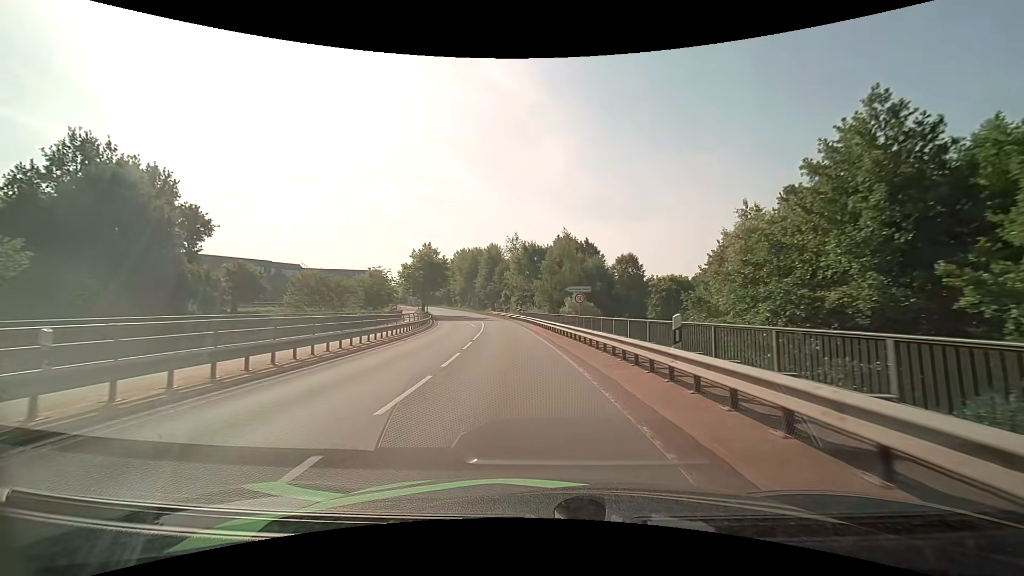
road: secondary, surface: asphalt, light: Day
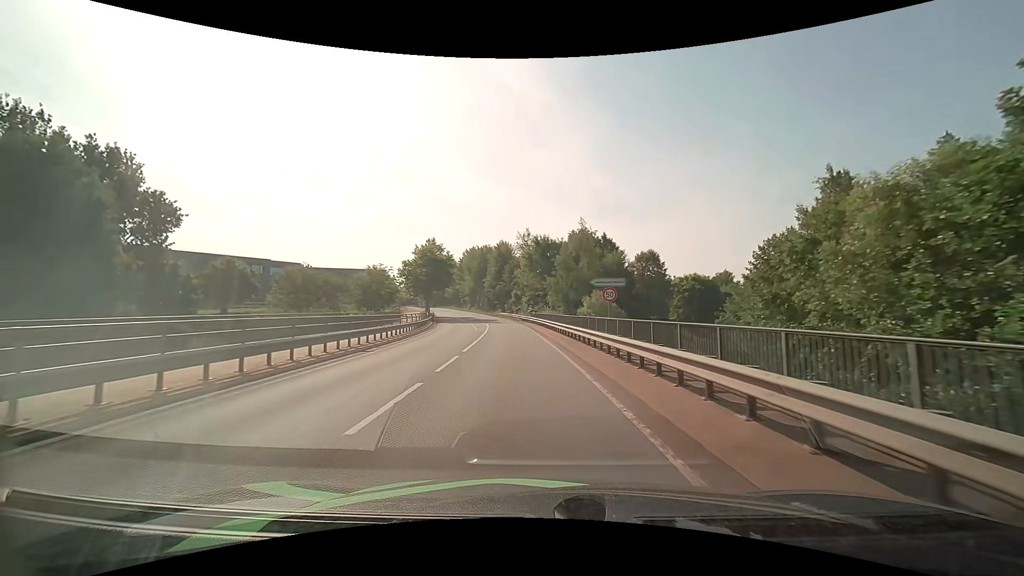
(-0.1, +7.1) m; -2°
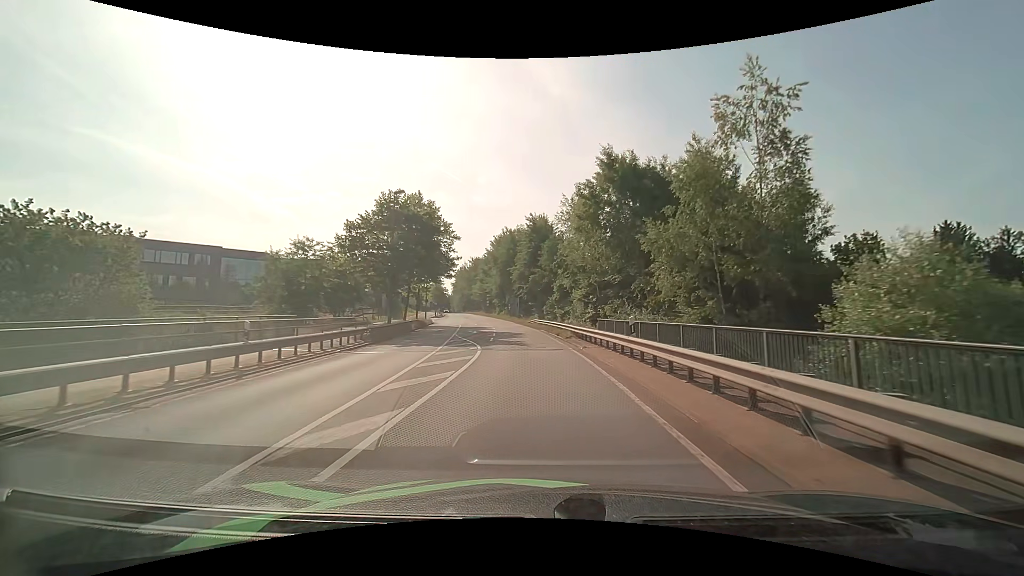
(-1.7, +35.3) m; -5°
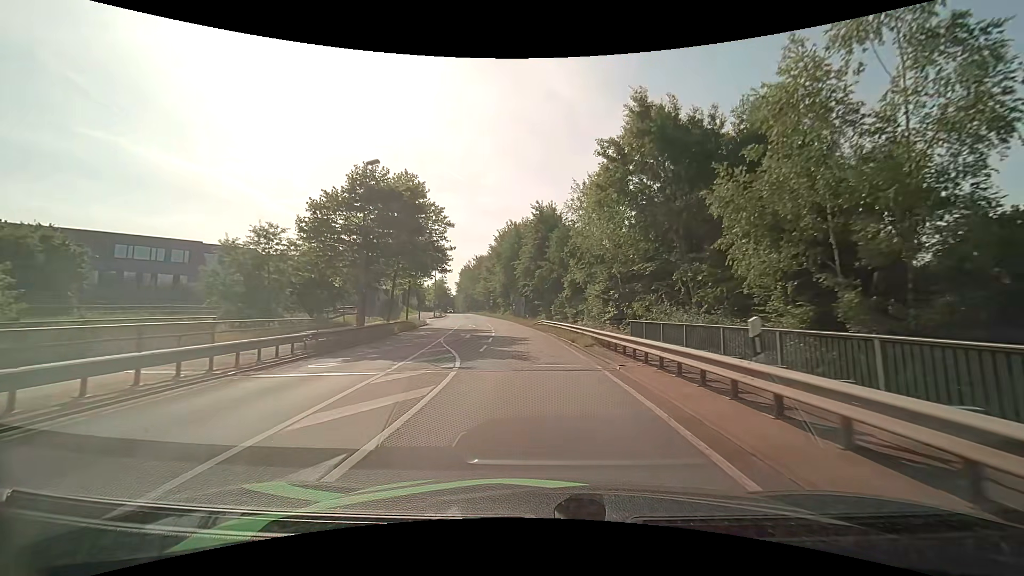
(0.0, +7.3) m; -1°
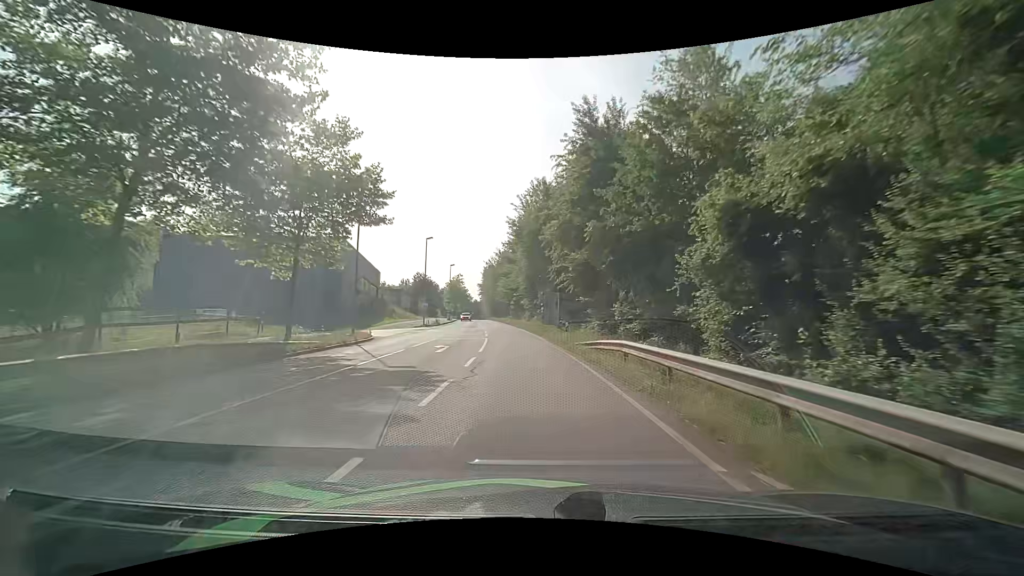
(-0.9, +29.1) m; -4°
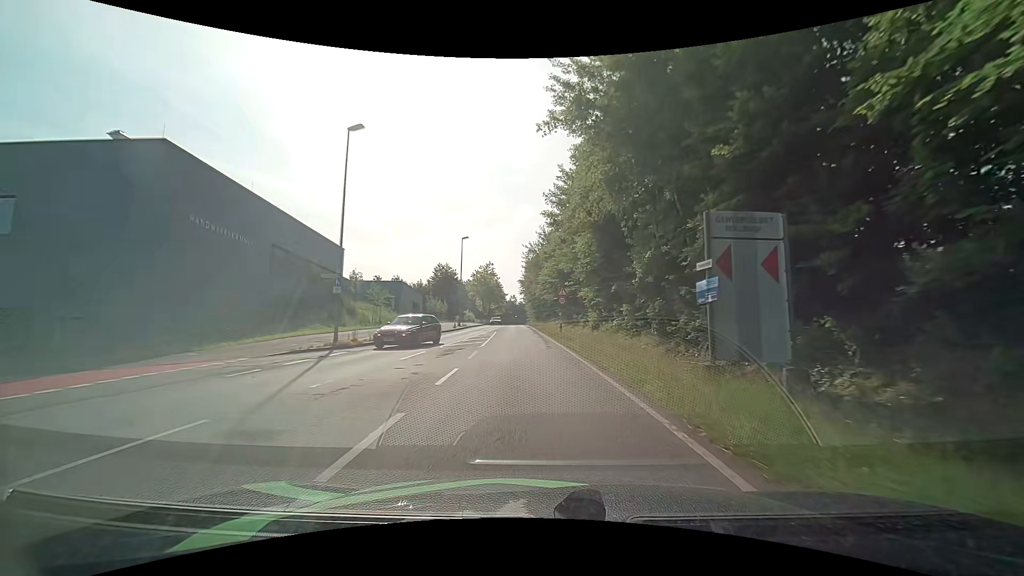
(-1.8, +35.9) m; -6°
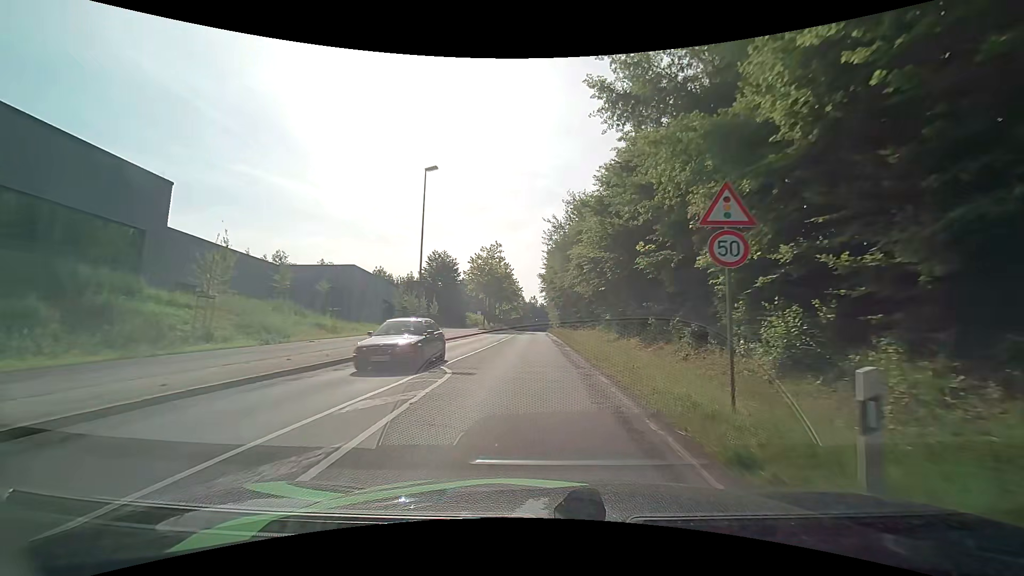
(-0.9, +28.4) m; -3°
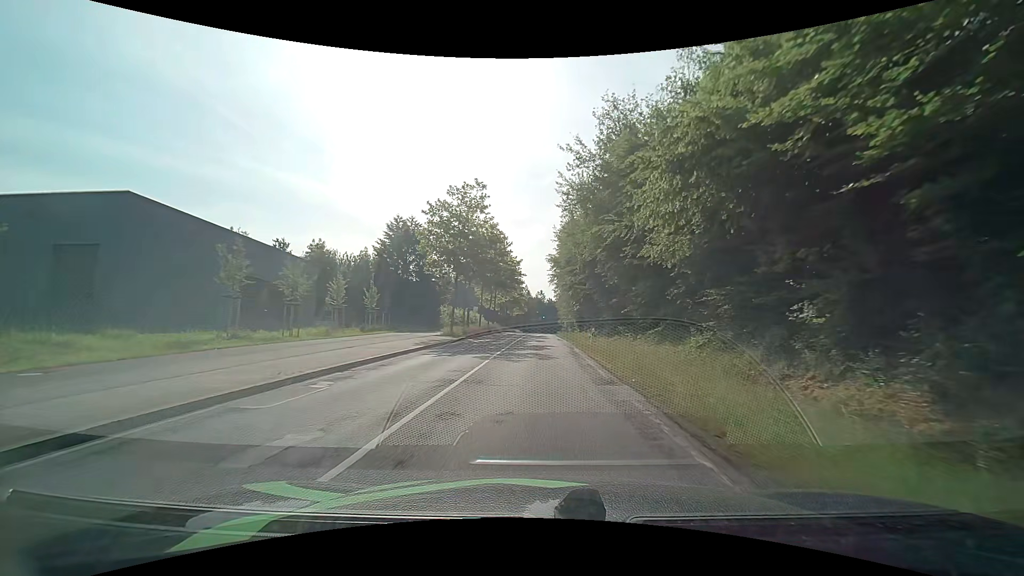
(0.0, +28.6) m; 0°
(0, +10) (0, +20) (0, +30) (0, +40) (0, +50) (0, +60) (+1, +70) (+1, +80) (+1, +90) (+2, +100) m
